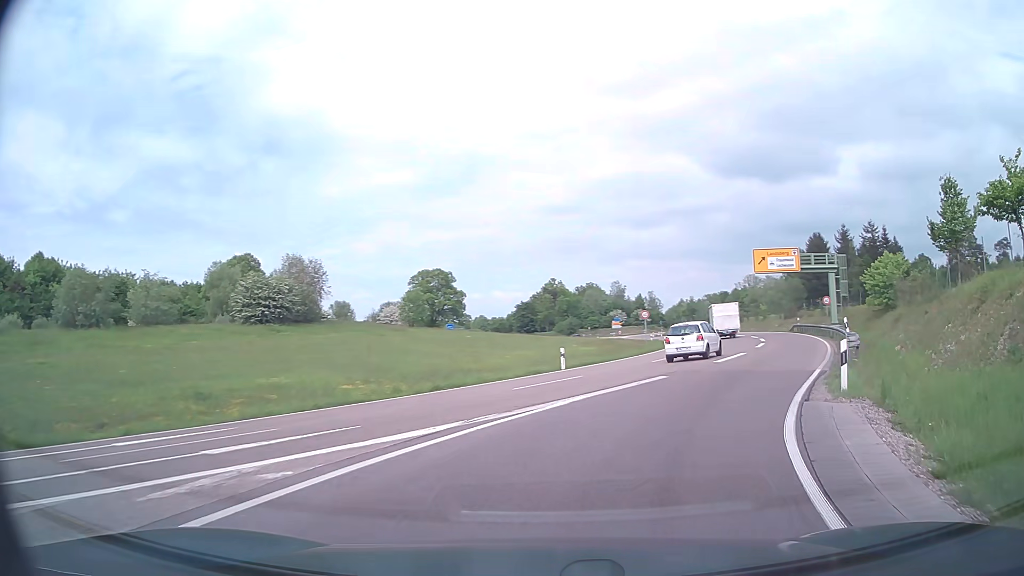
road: primary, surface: asphalt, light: Day
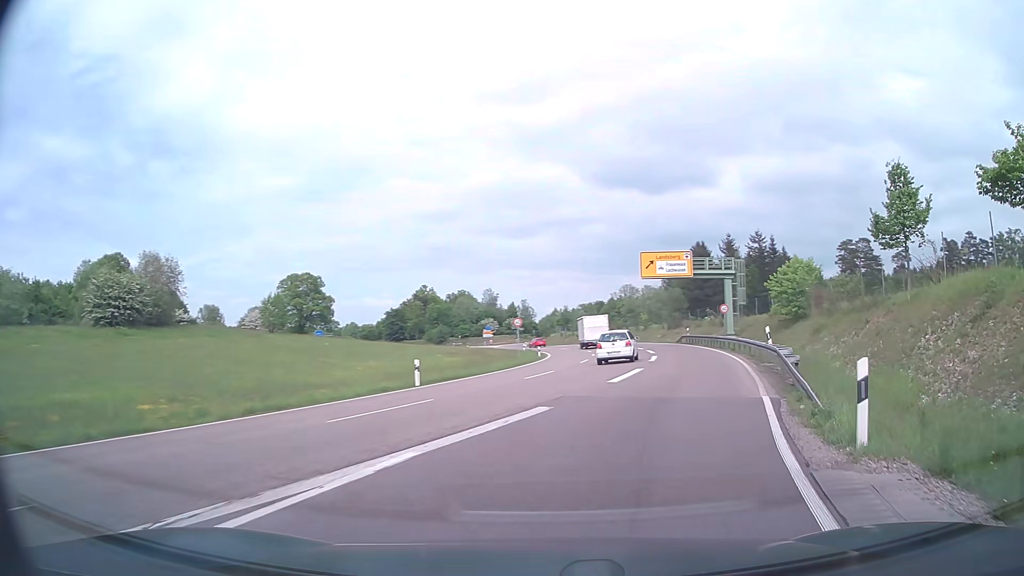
(+0.6, +5.5) m; +12°
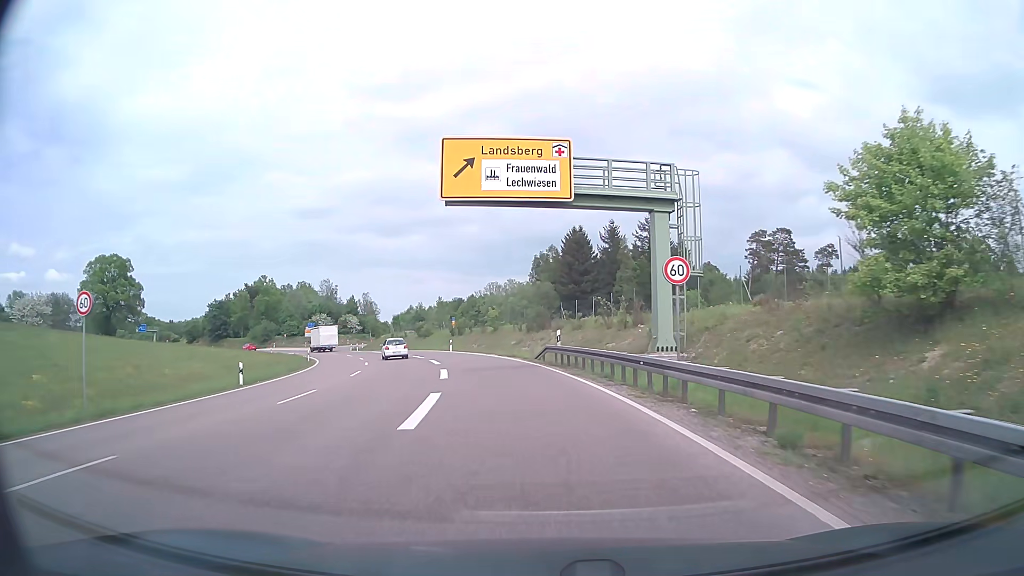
(+6.8, +31.2) m; +12°
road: trunk
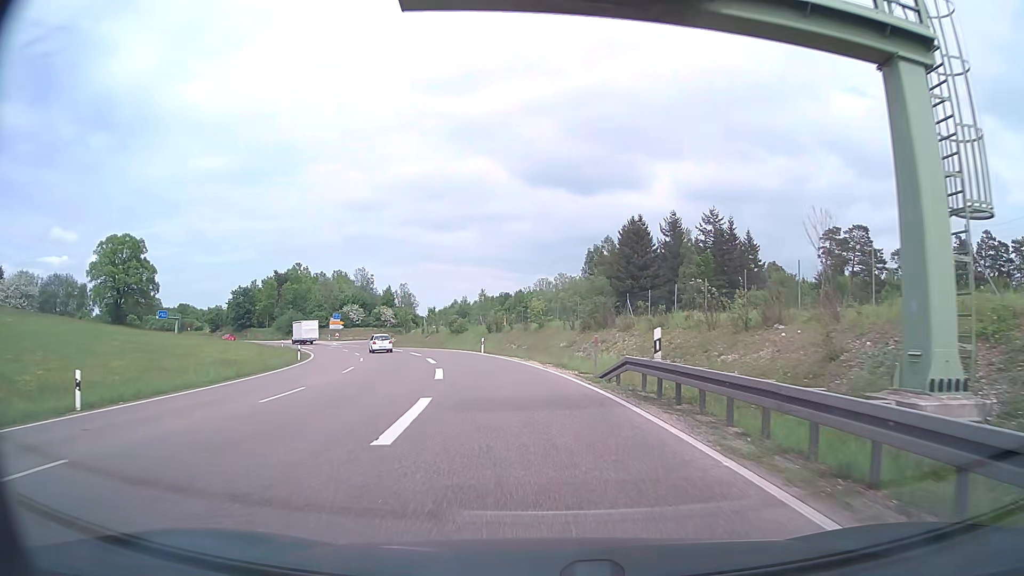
(-0.5, +13.3) m; -5°
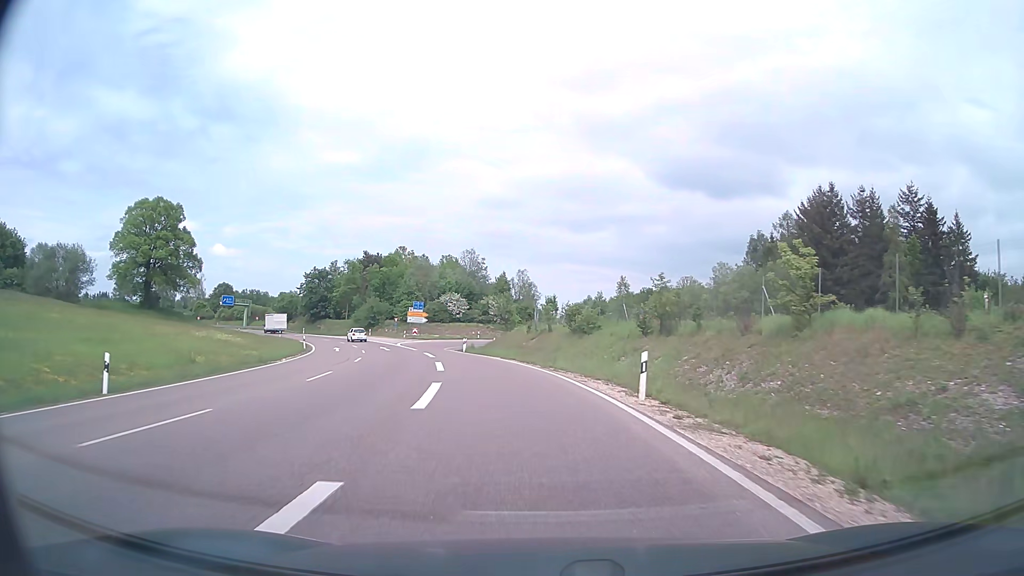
(-2.9, +32.4) m; -11°
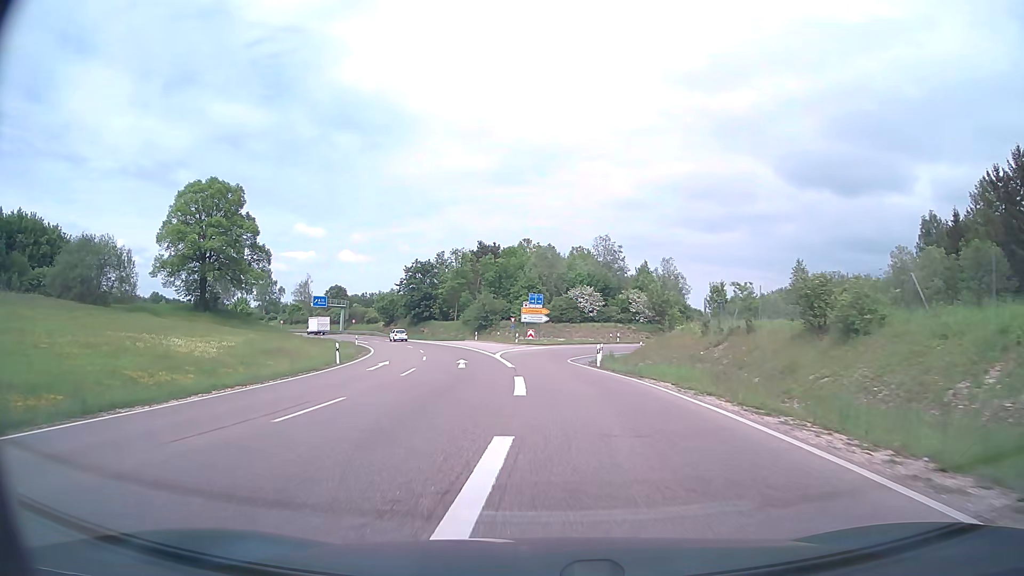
(-2.1, +21.5) m; -11°
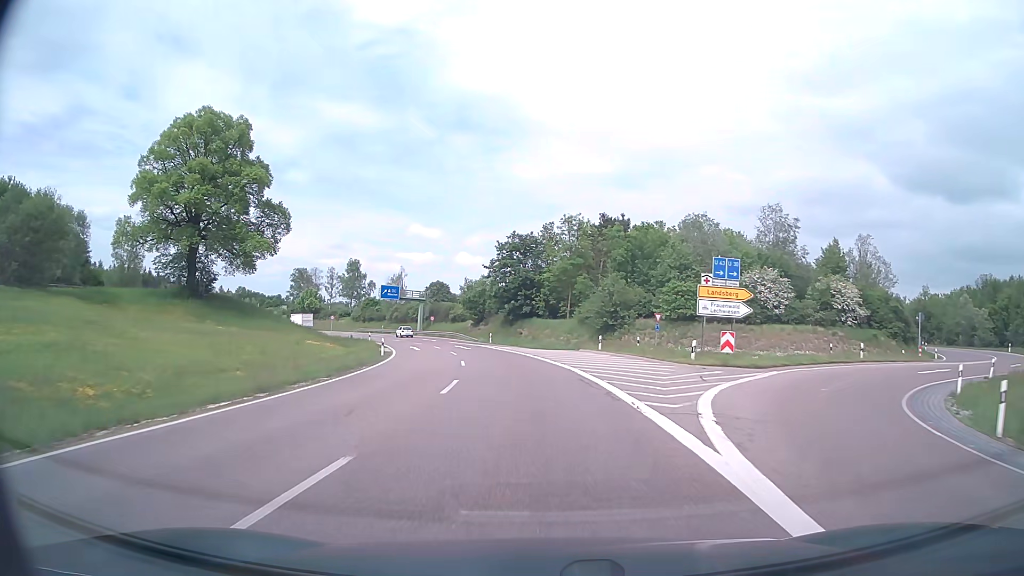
(-3.2, +31.8) m; -10°
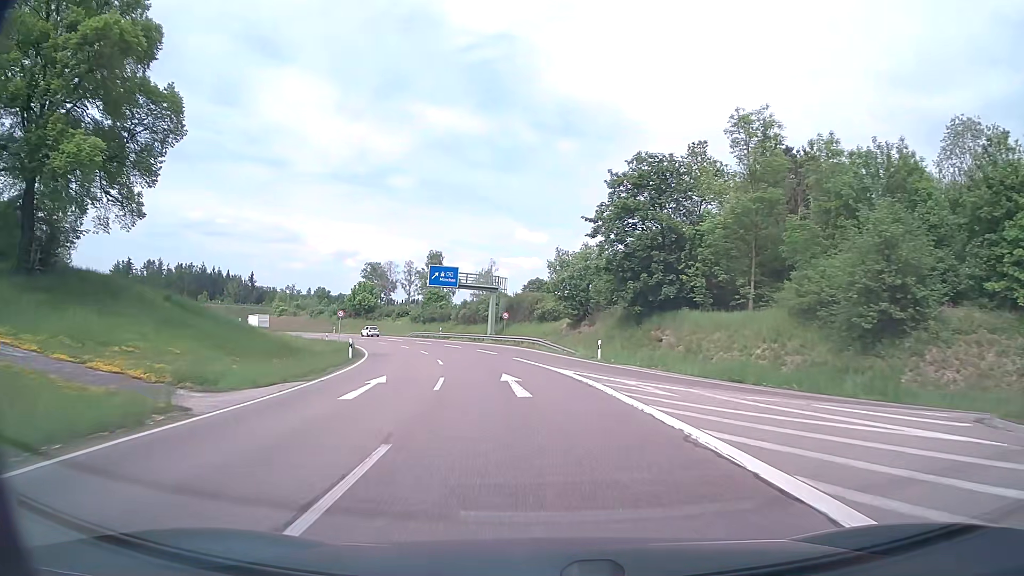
(-2.7, +35.4) m; -9°
(0, +10) (-1, +20) (-2, +30) (-4, +40) (-7, +49) (-10, +59) (-14, +68) (-18, +77) (-24, +86) (-29, +94) m
